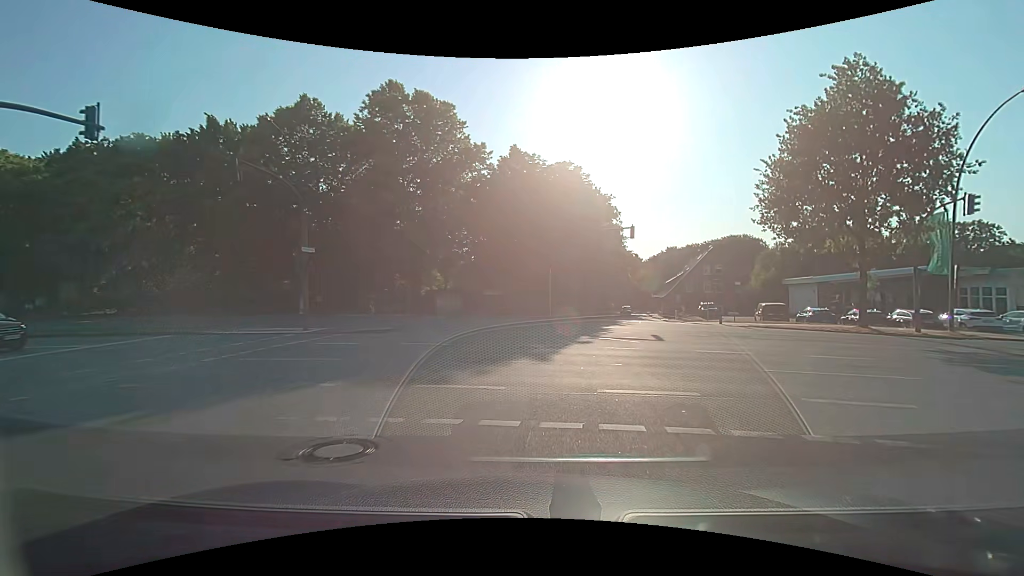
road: secondary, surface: asphalt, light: Day
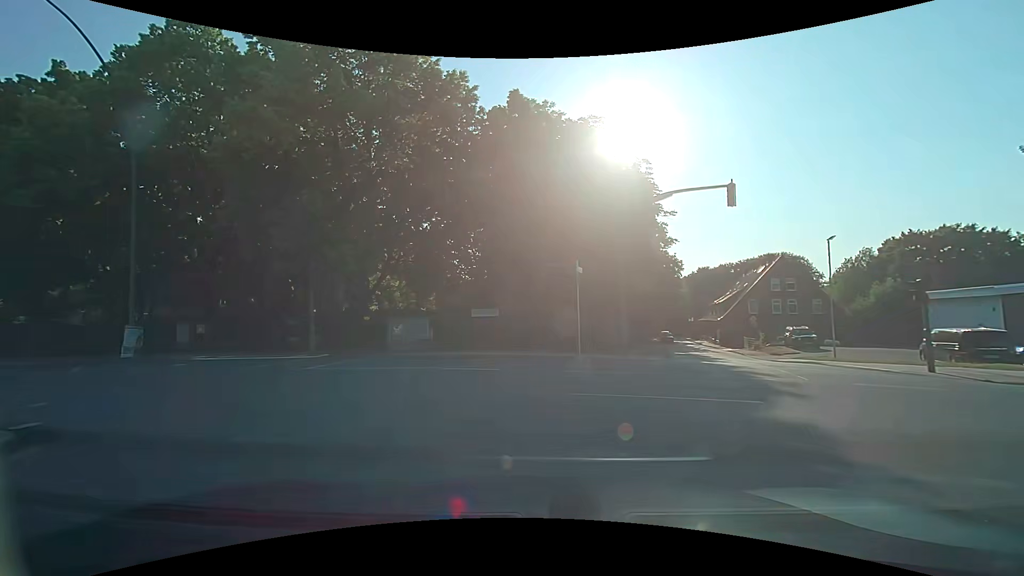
(+0.4, +15.7) m; -2°
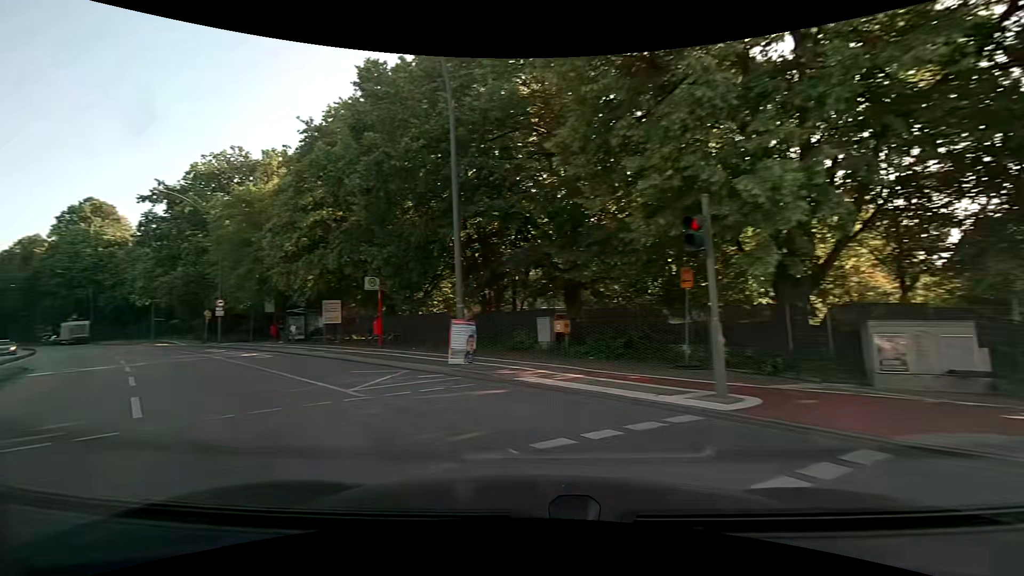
(-3.2, +10.0) m; -42°
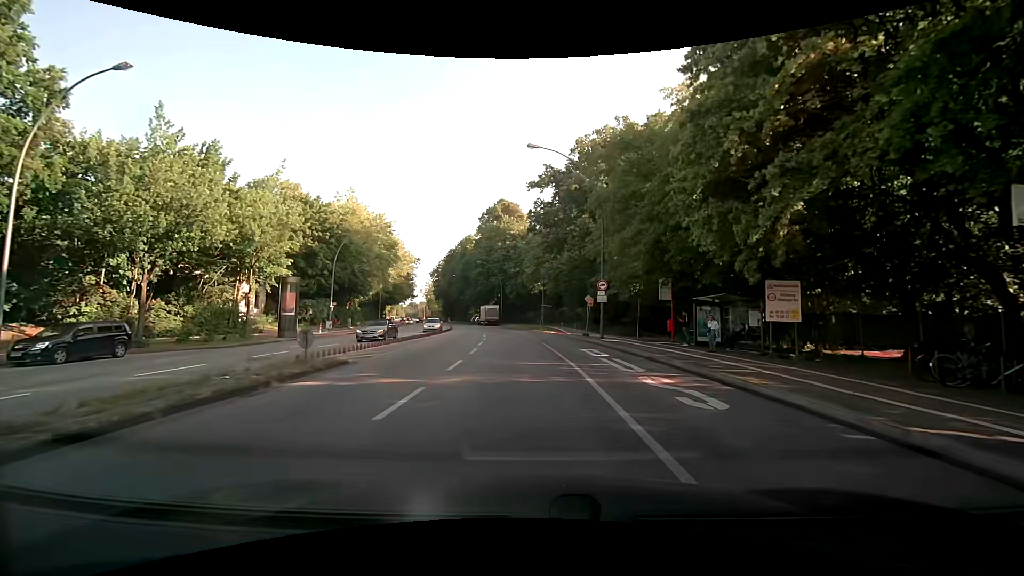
(-7.3, +13.7) m; -42°
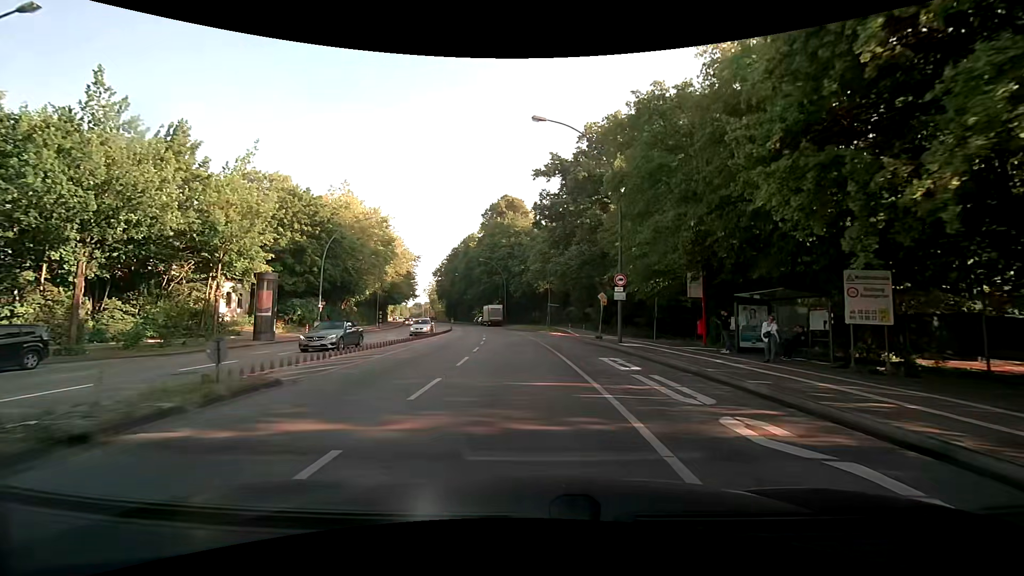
(0.0, +4.5) m; 0°
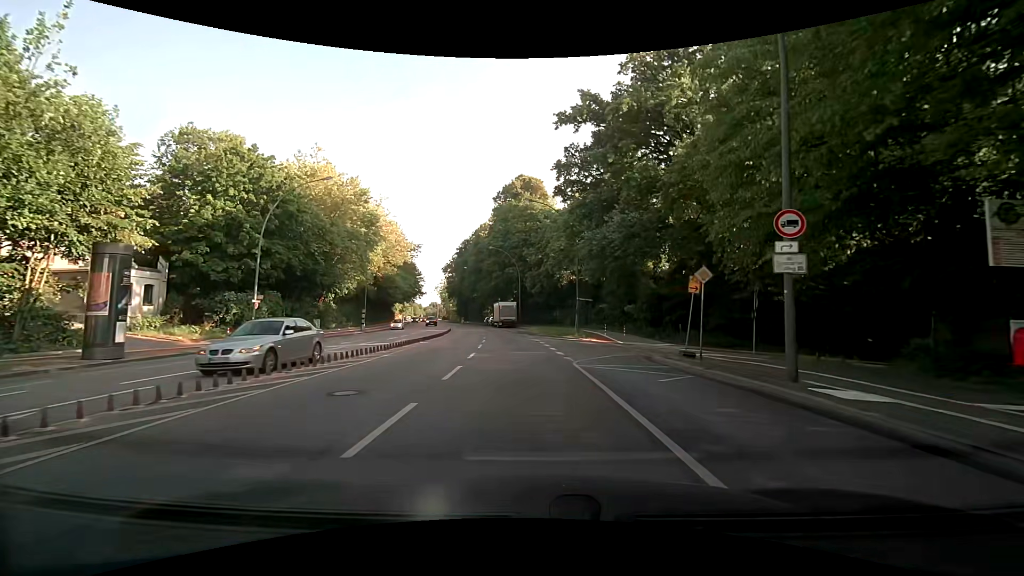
(-0.6, +15.7) m; -3°
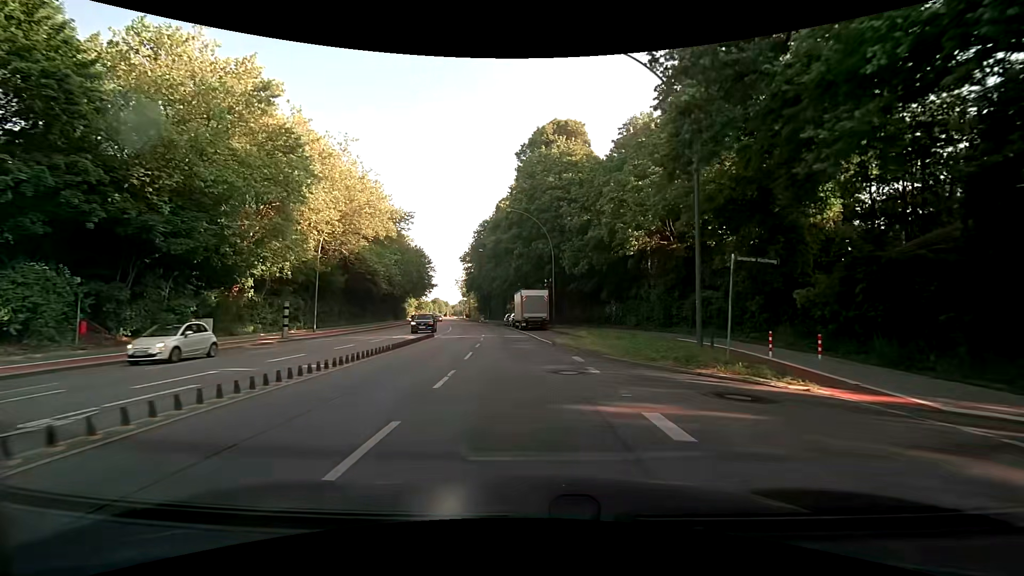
(-0.9, +26.0) m; -4°
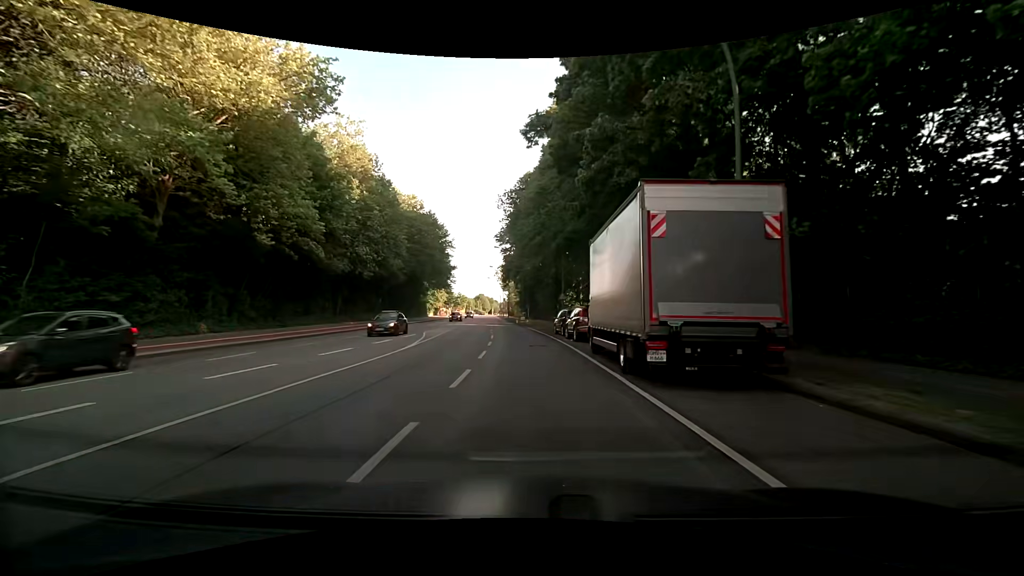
(-1.9, +36.5) m; -5°
